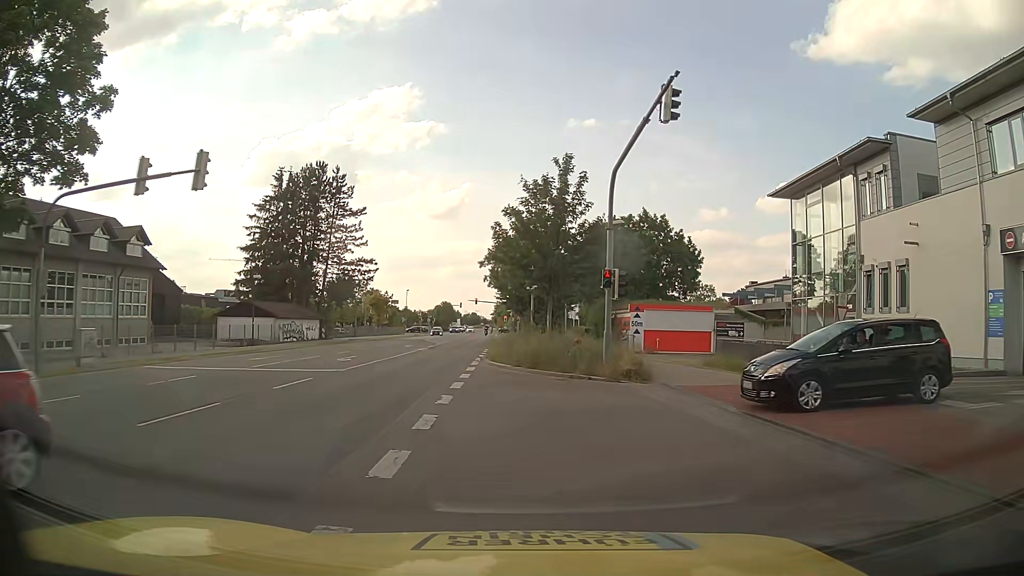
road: secondary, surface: asphalt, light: Day
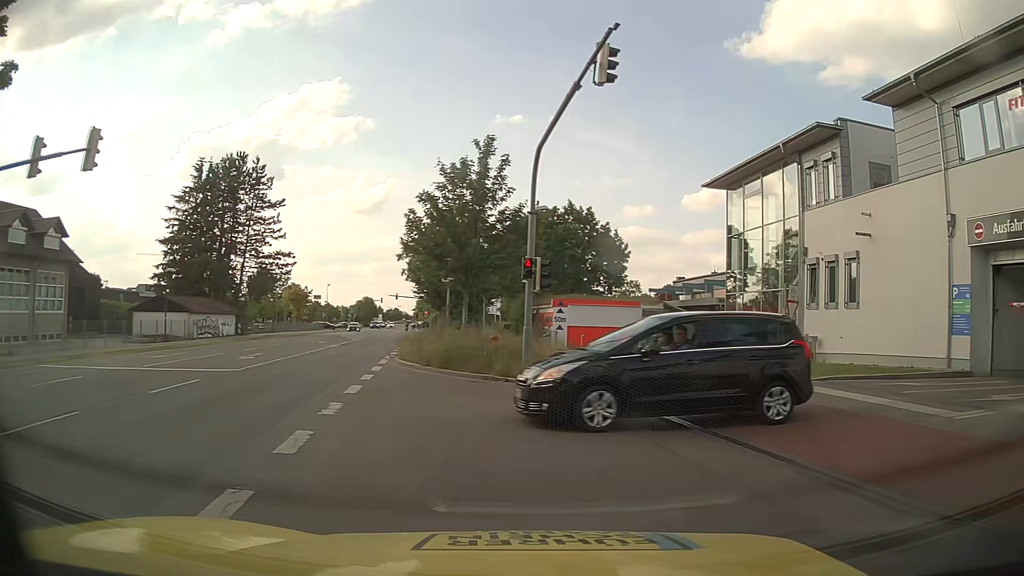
(+0.1, +2.1) m; +5°
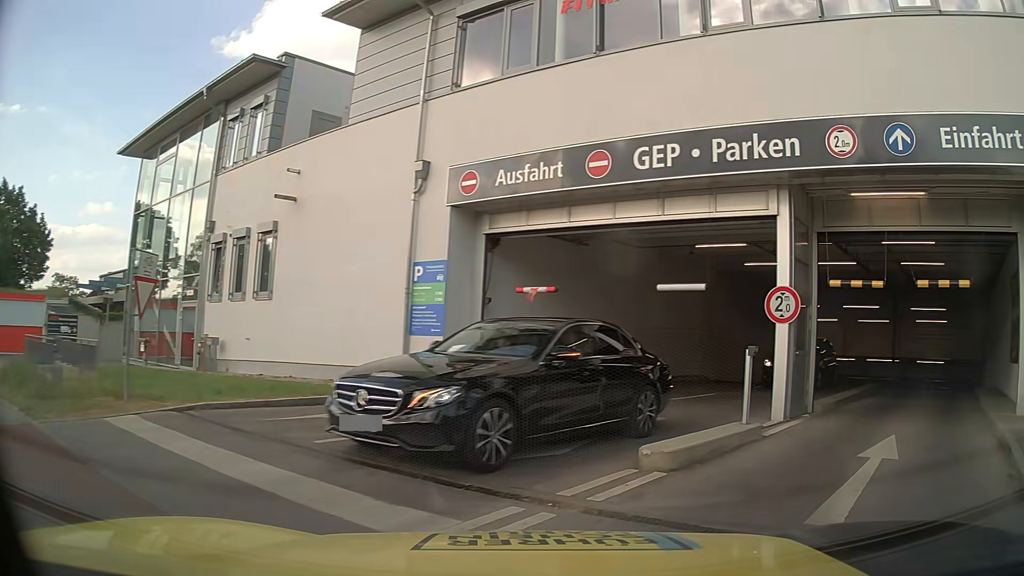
(+2.8, +6.5) m; +47°
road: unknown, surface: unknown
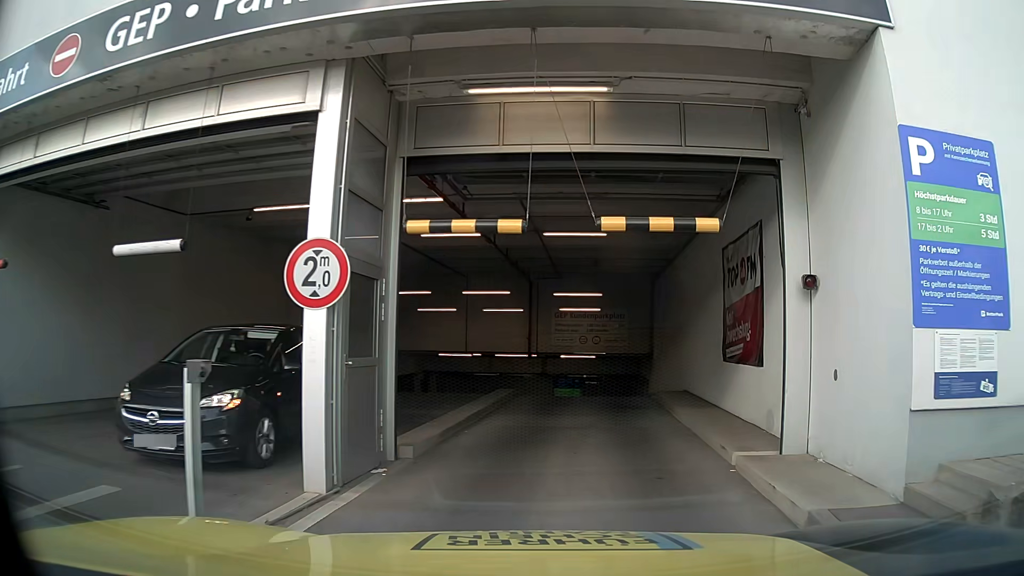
(+1.7, +4.9) m; +34°
